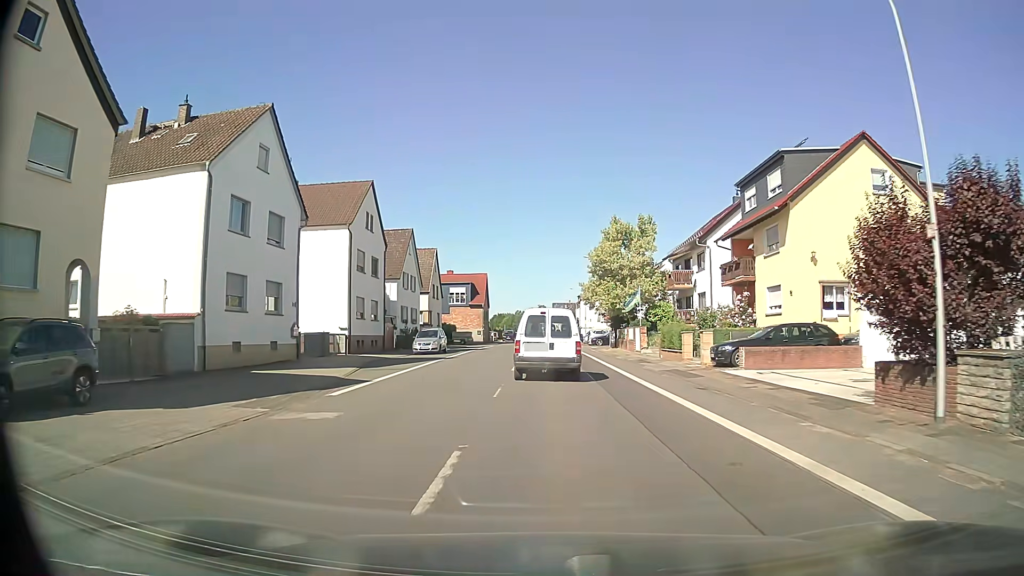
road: tertiary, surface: asphalt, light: Day
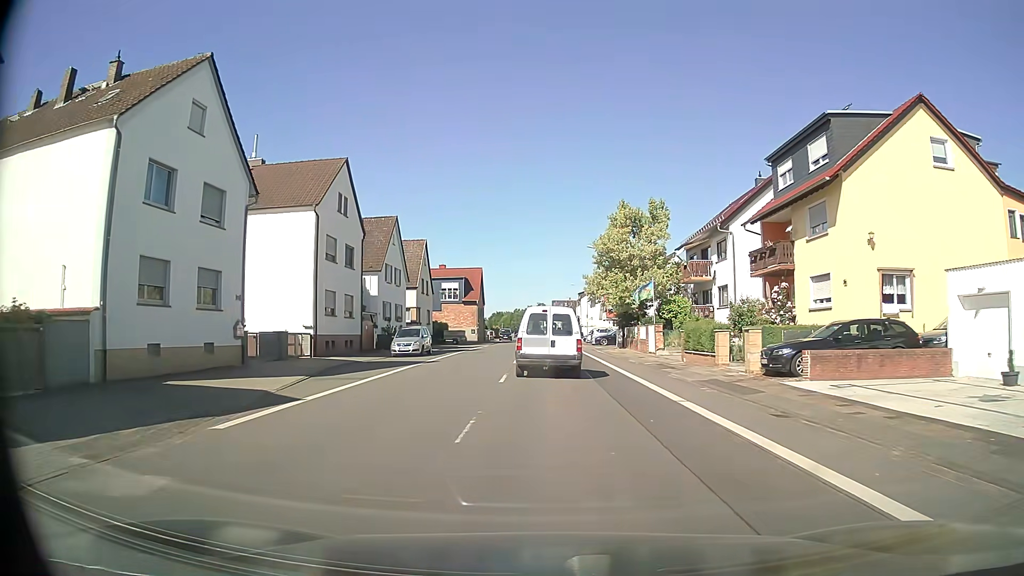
(0.0, +5.9) m; +1°
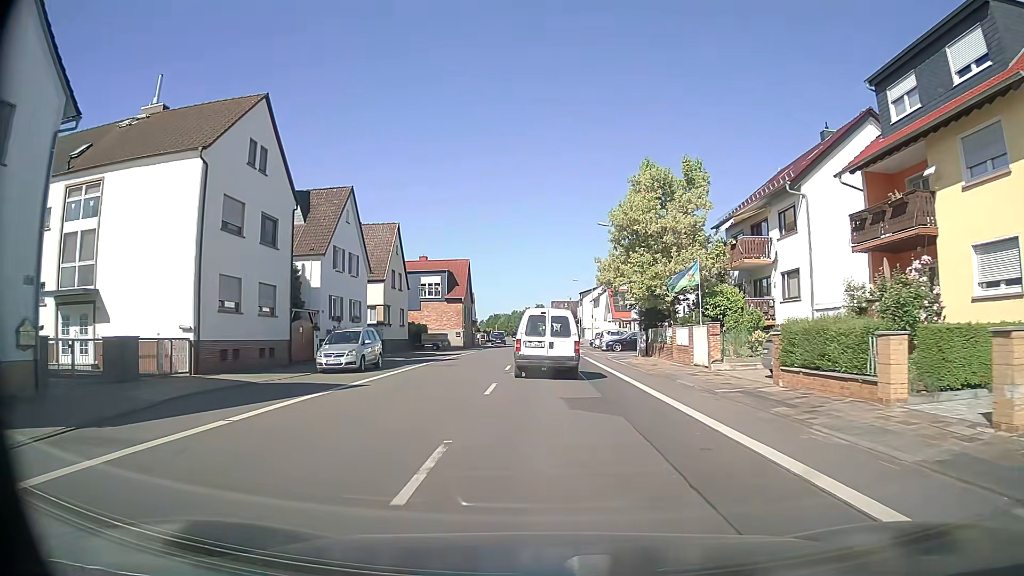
(0.0, +11.9) m; 0°
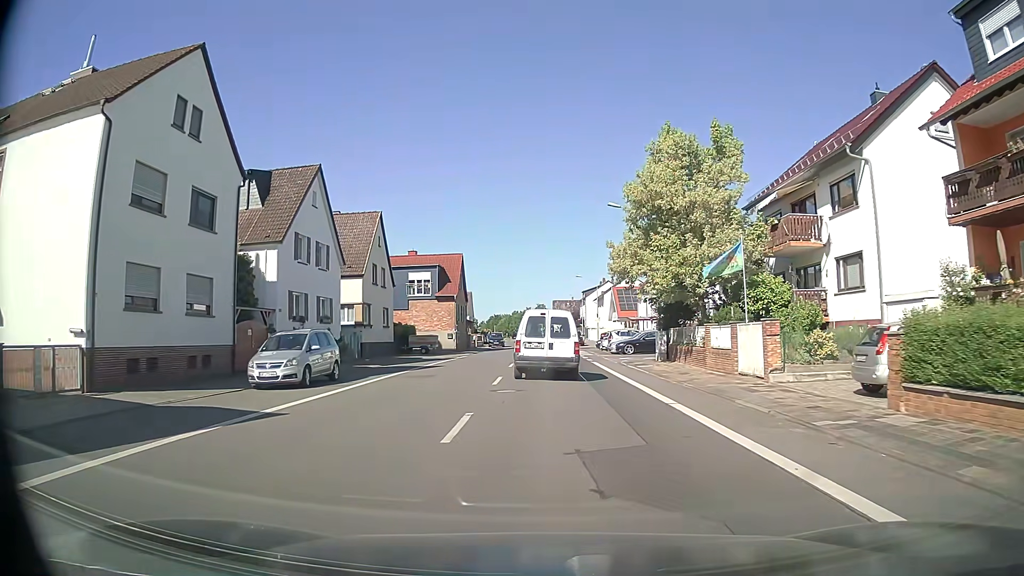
(0.0, +6.1) m; -1°
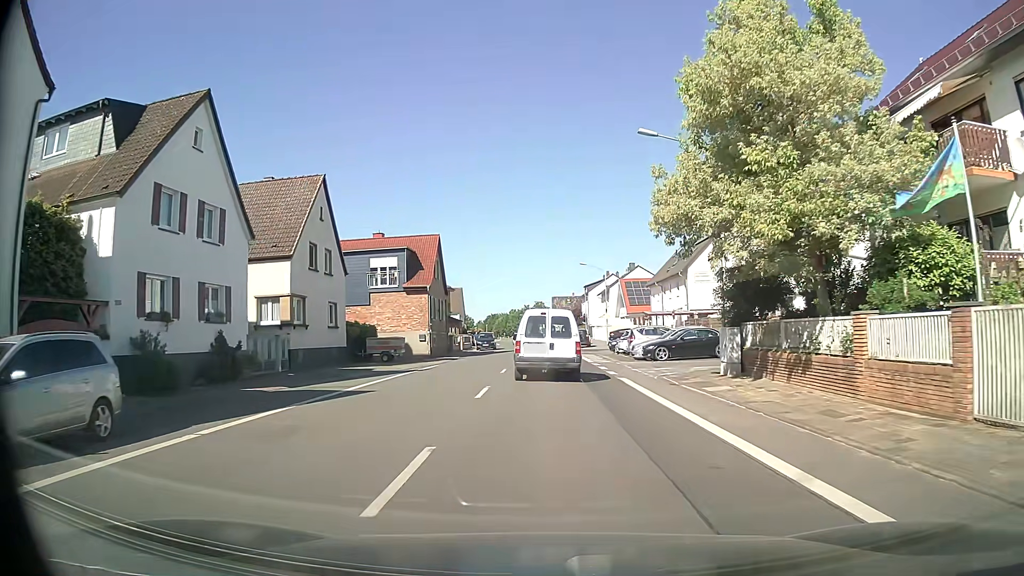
(+0.1, +12.2) m; +1°
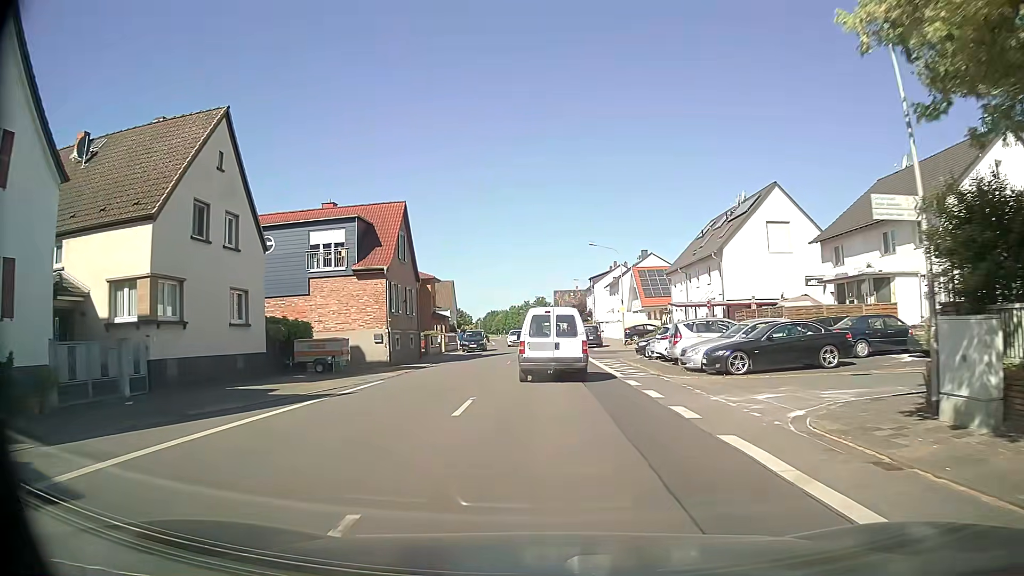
(-0.1, +11.9) m; 0°
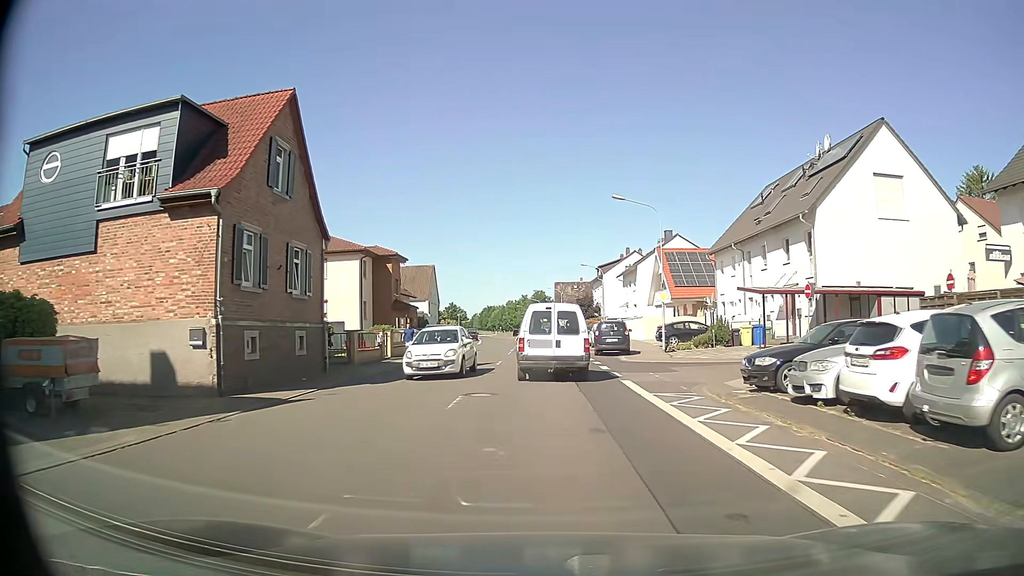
(0.0, +17.3) m; 0°
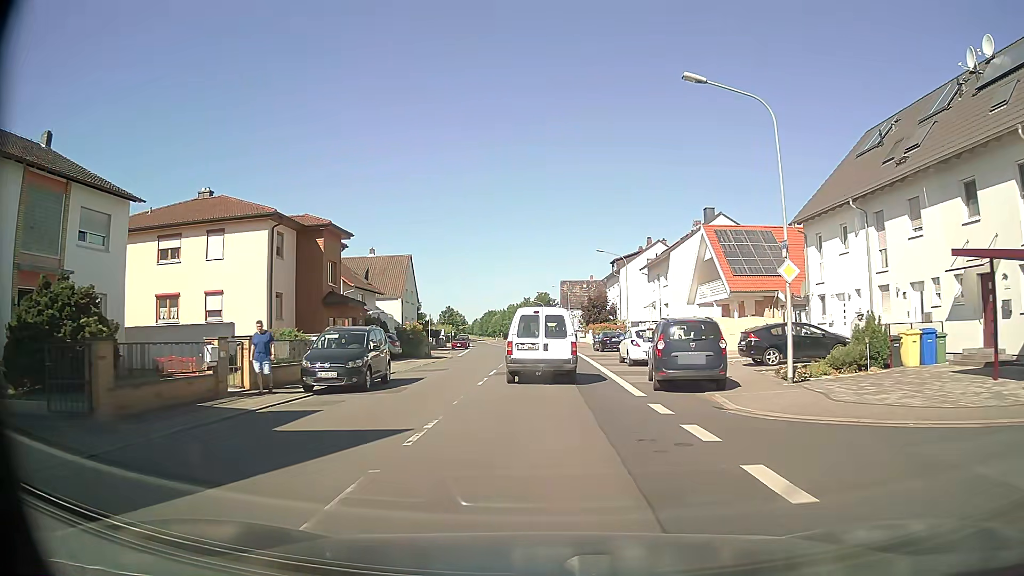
(0.0, +16.9) m; 0°
(0, +10) (0, +20) (0, +30) (0, +40) (0, +50) (0, +60) (-1, +70) (-1, +80) (-2, +90) (-3, +100) m
